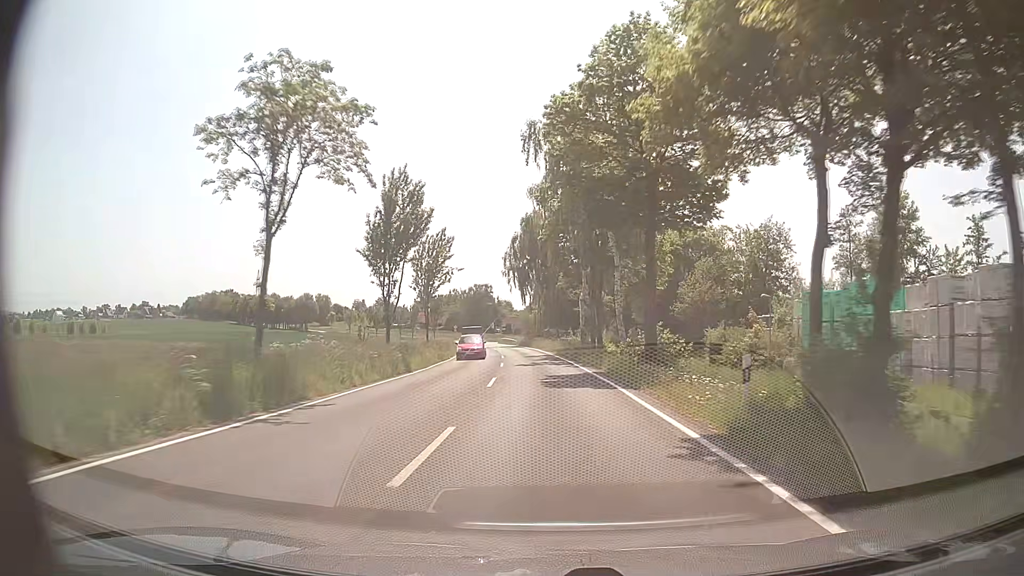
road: tertiary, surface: asphalt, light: Day
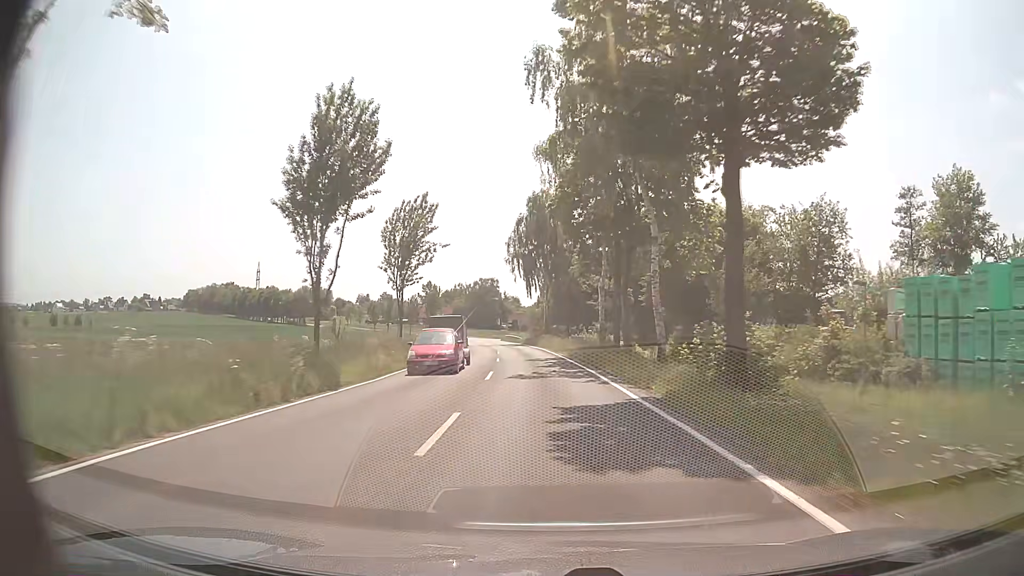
(0.0, +10.8) m; -1°
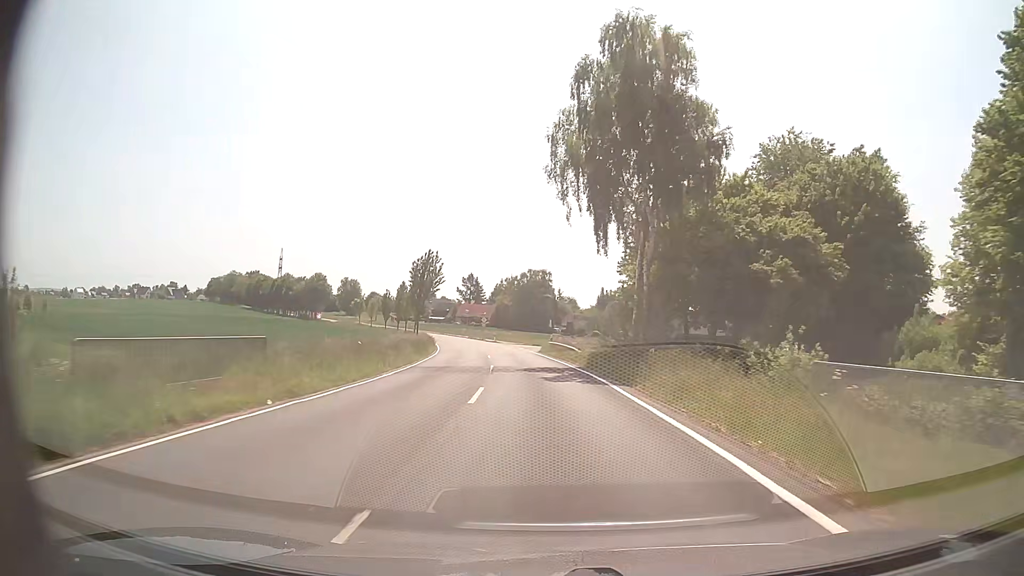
(-1.3, +42.7) m; -4°
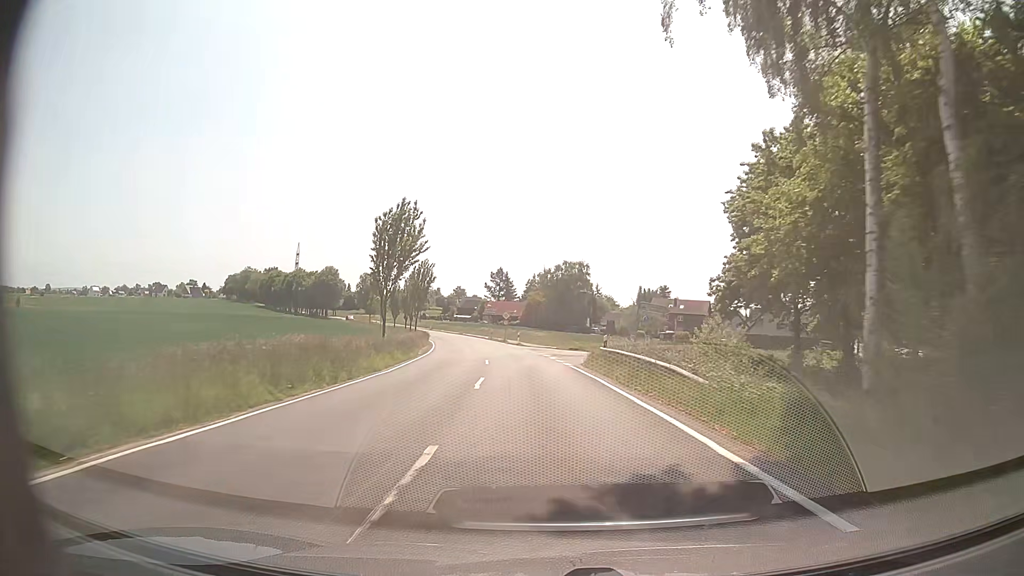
(-0.7, +21.3) m; -3°
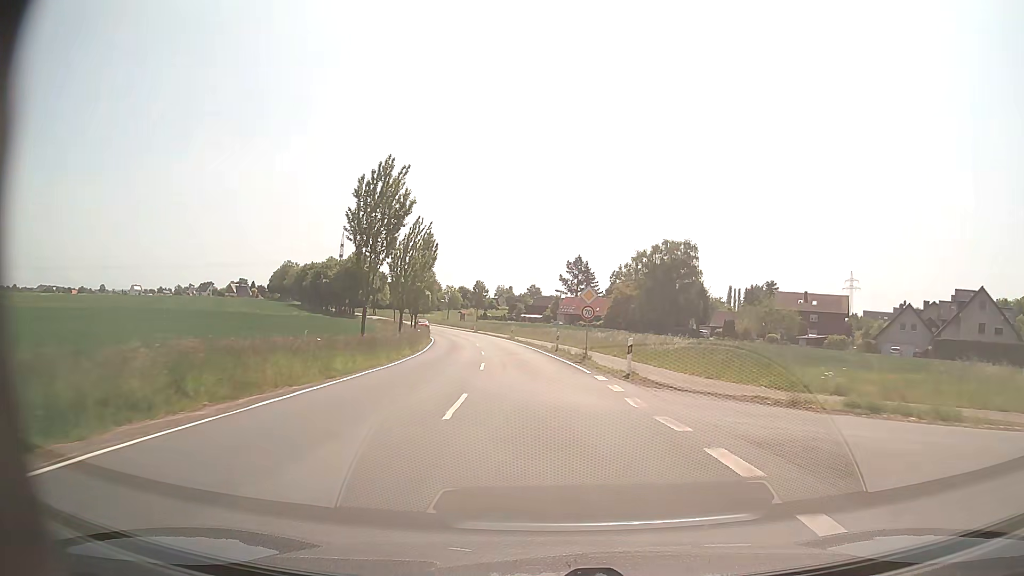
(-2.5, +42.6) m; -7°
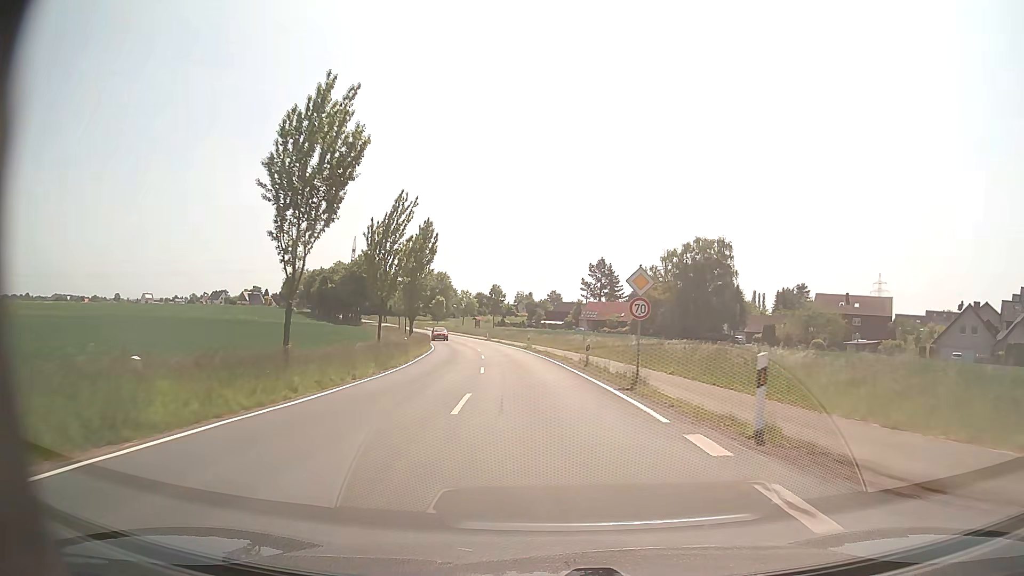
(-0.2, +10.7) m; -2°
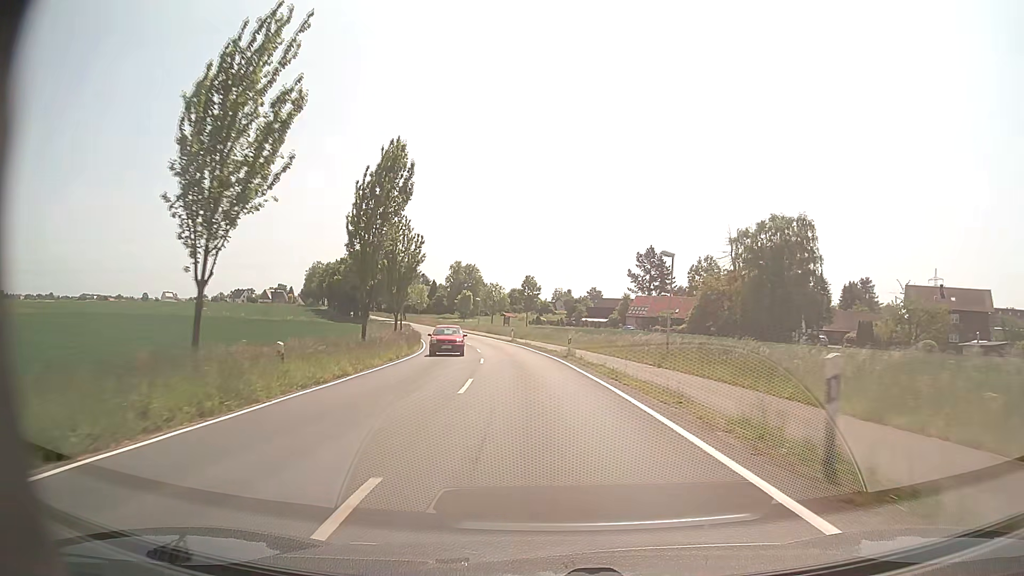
(-0.7, +21.4) m; -3°
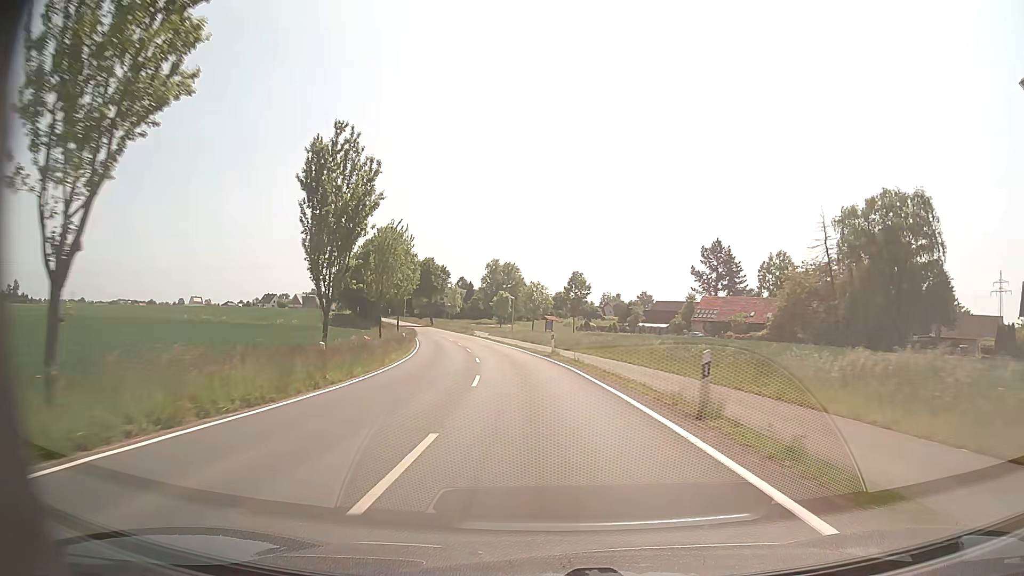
(-0.7, +21.4) m; -4°
(0, +10) (-1, +20) (-2, +30) (-3, +40) (-4, +50) (-6, +60) (-8, +69) (-10, +79) (-13, +89) (-16, +98) m
